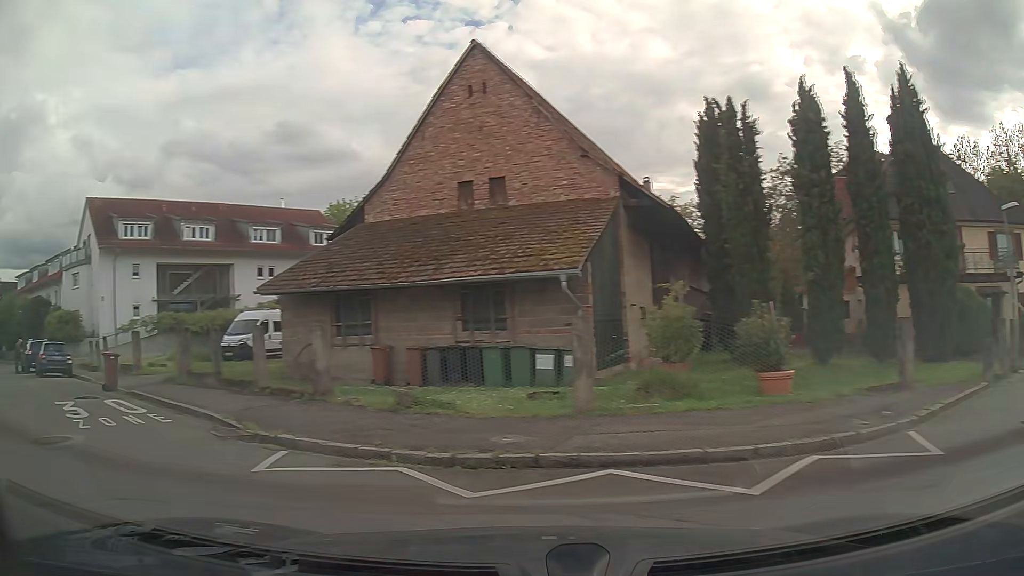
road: residential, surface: asphalt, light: Day
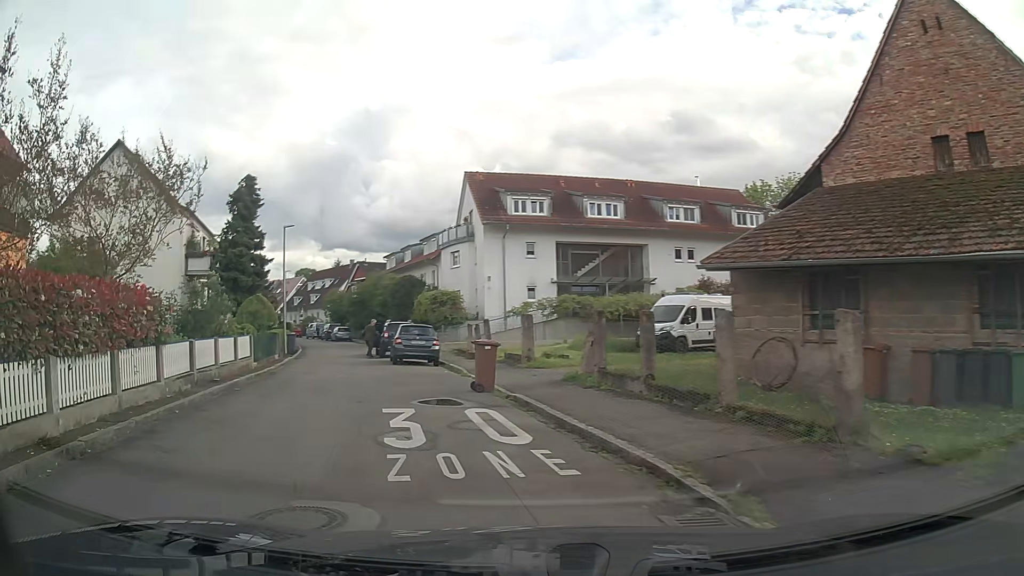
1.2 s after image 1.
(-1.7, +4.9) m; -35°
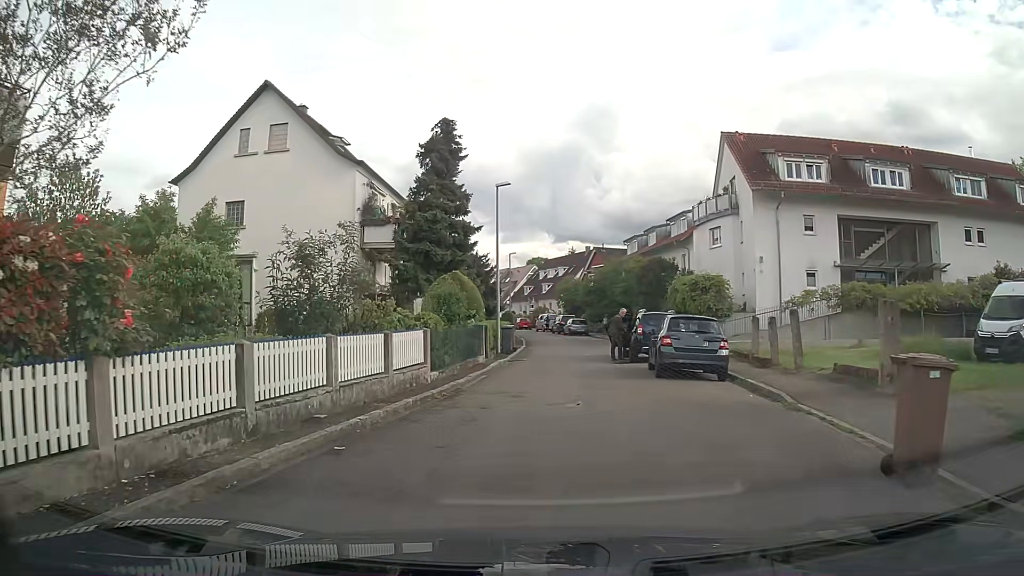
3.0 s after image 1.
(-1.4, +8.4) m; -18°
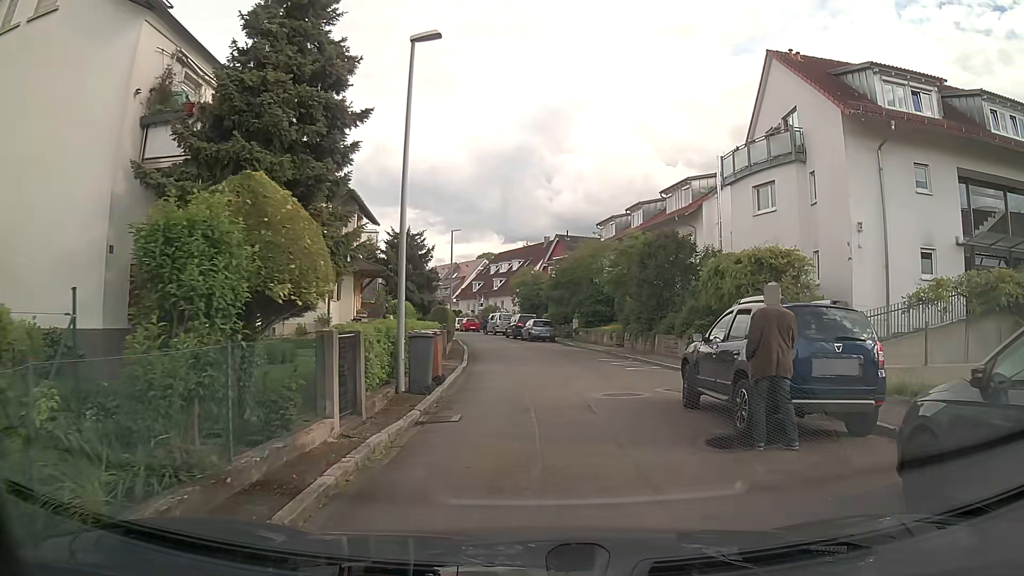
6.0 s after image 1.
(+0.2, +13.8) m; +6°
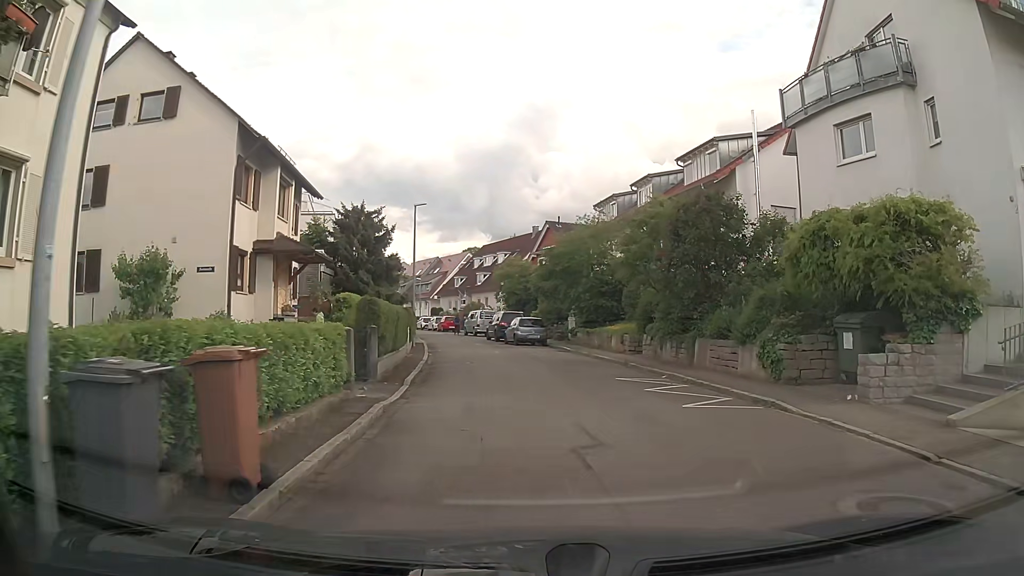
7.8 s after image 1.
(0.0, +8.6) m; 0°
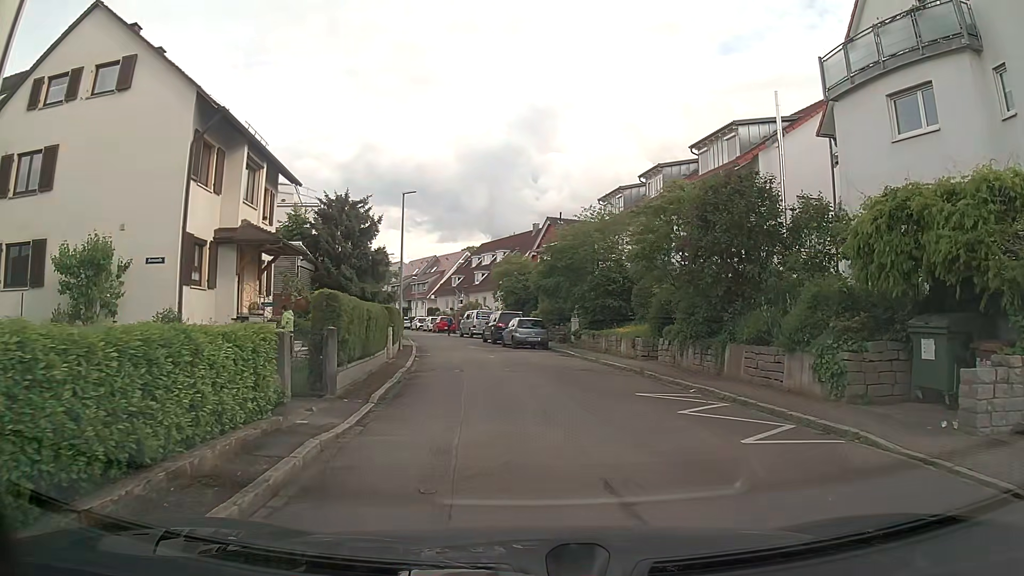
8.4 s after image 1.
(0.0, +3.0) m; +1°
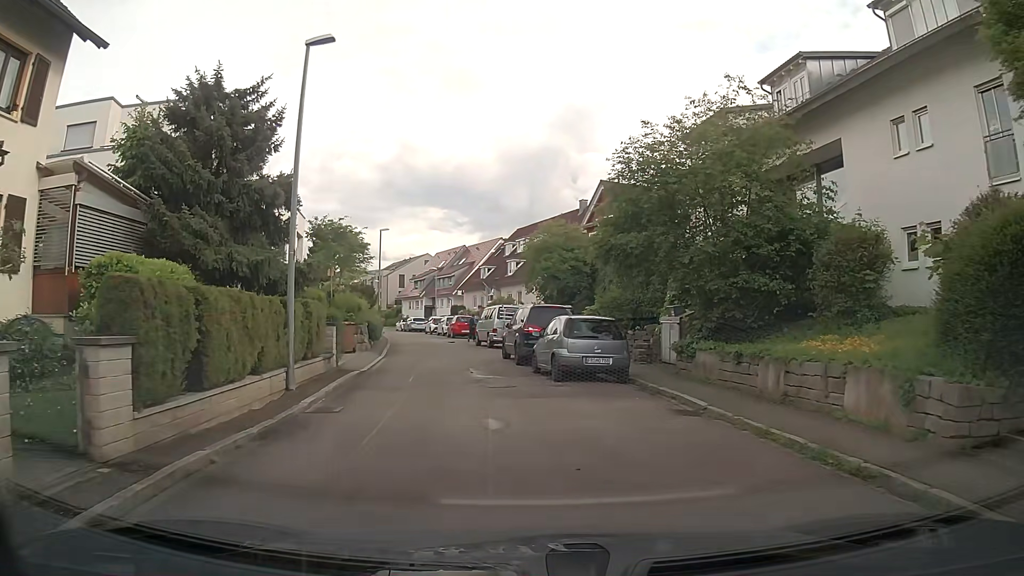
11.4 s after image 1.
(-0.5, +16.2) m; -5°
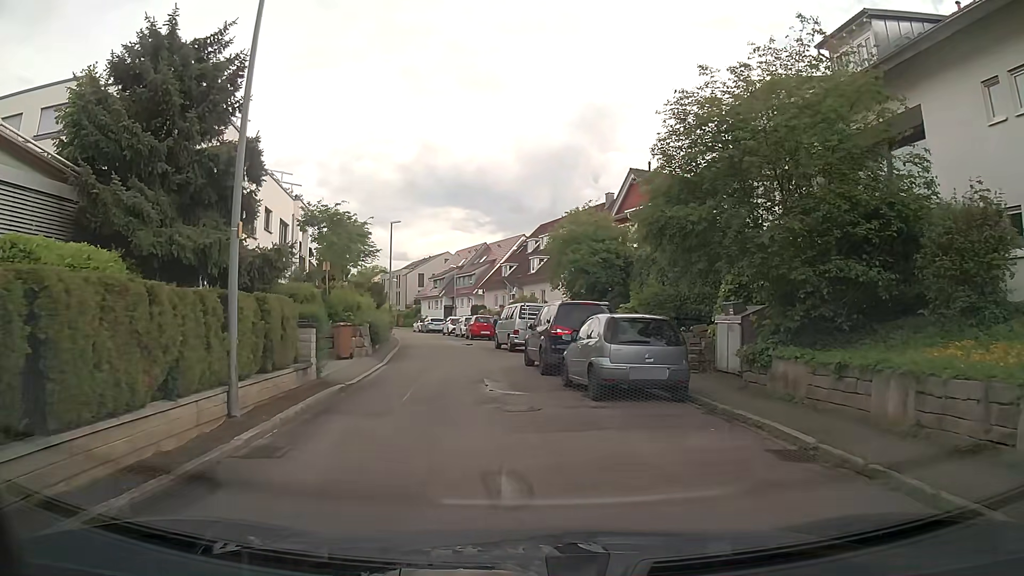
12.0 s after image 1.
(-0.1, +3.4) m; -1°
